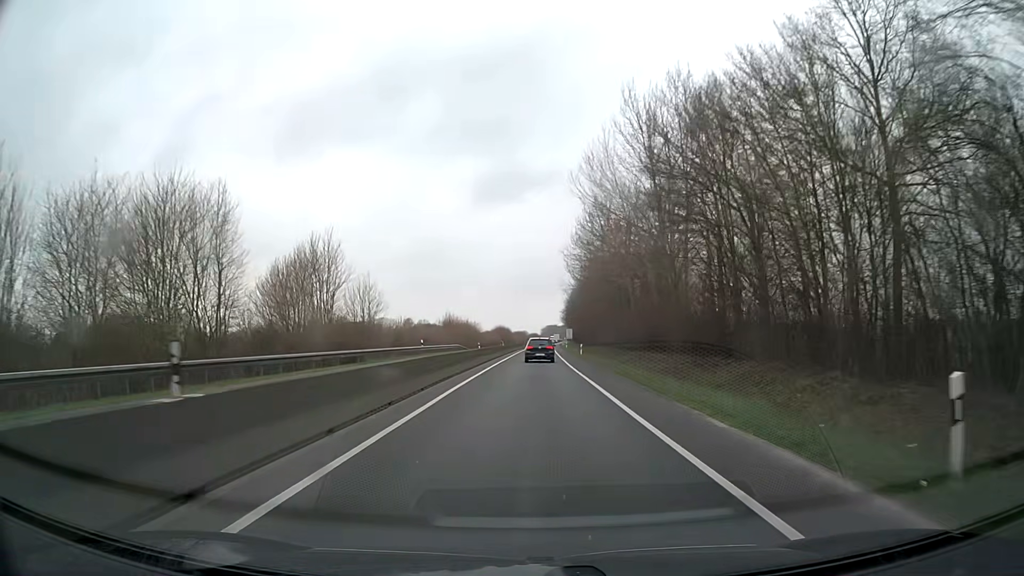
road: trunk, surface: asphalt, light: Day
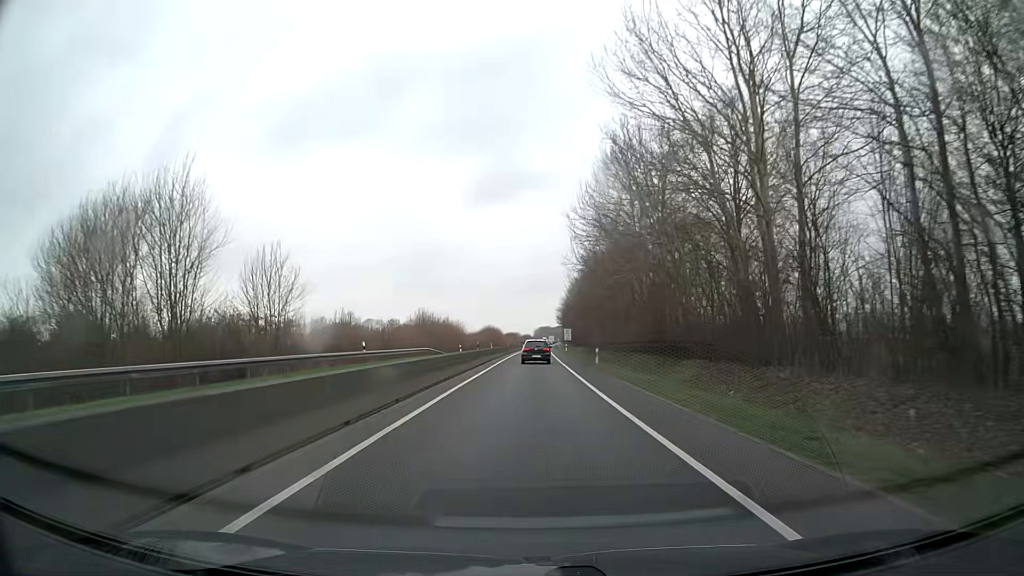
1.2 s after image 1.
(+0.1, +19.0) m; 0°
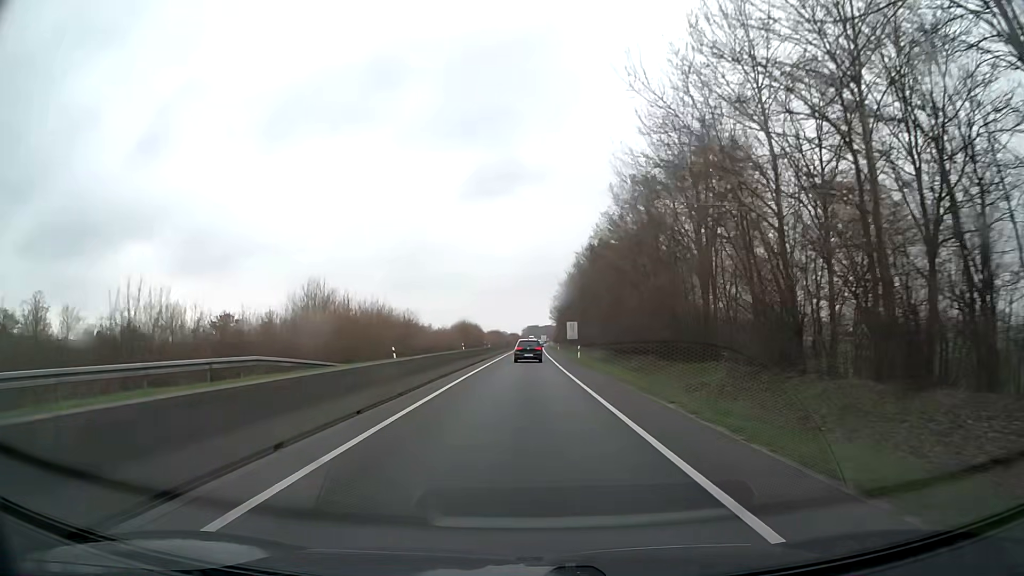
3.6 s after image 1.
(+0.5, +38.9) m; +1°
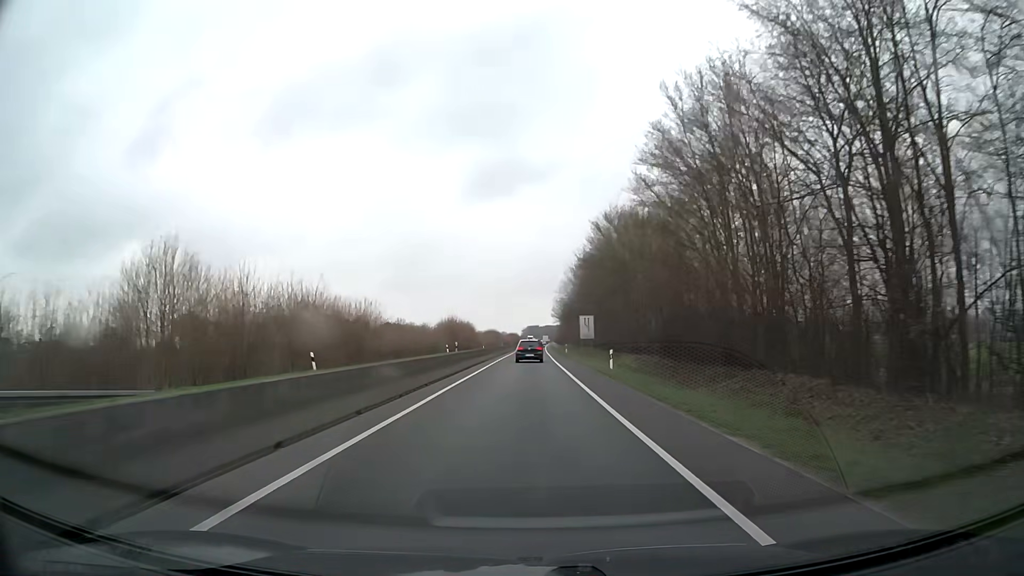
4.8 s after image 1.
(0.0, +20.1) m; 0°
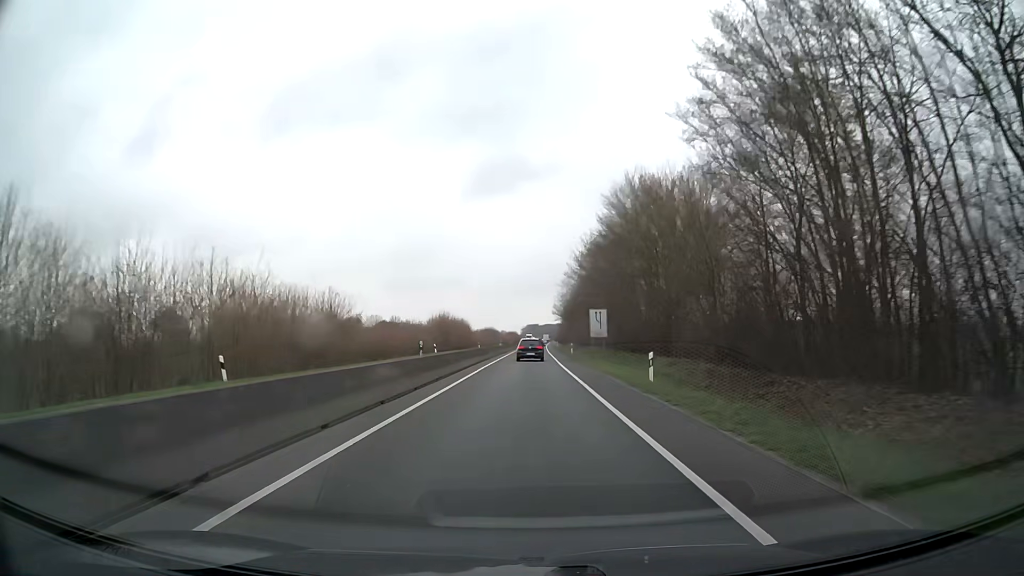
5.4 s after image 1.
(0.0, +10.2) m; 0°
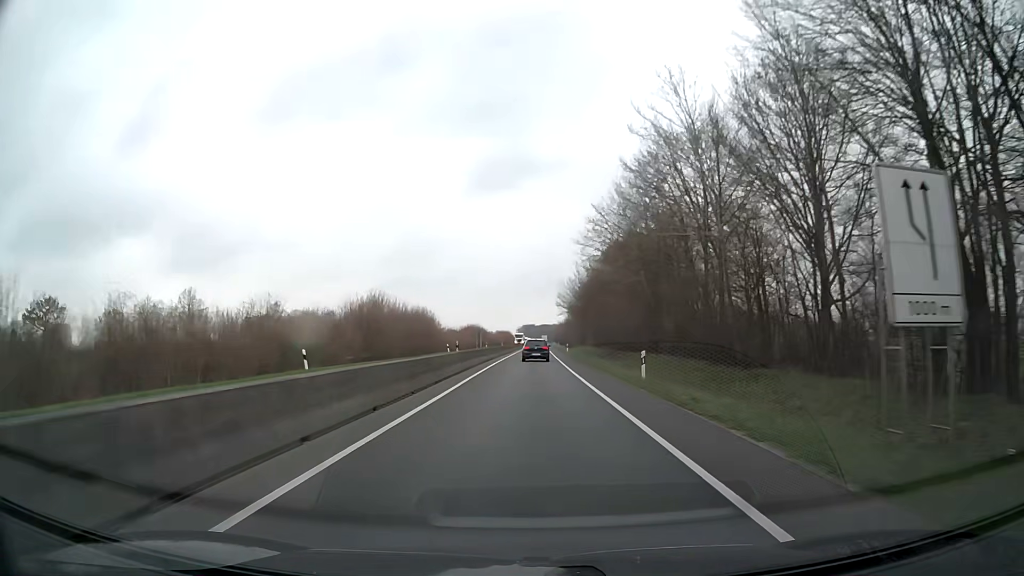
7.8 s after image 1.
(+0.1, +41.7) m; 0°
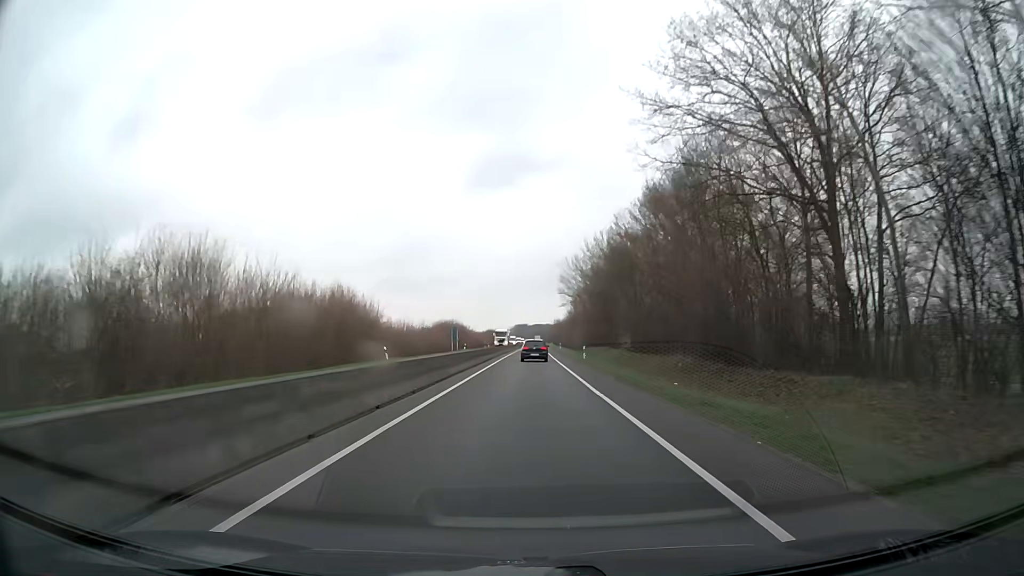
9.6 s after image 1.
(+0.2, +32.0) m; +1°
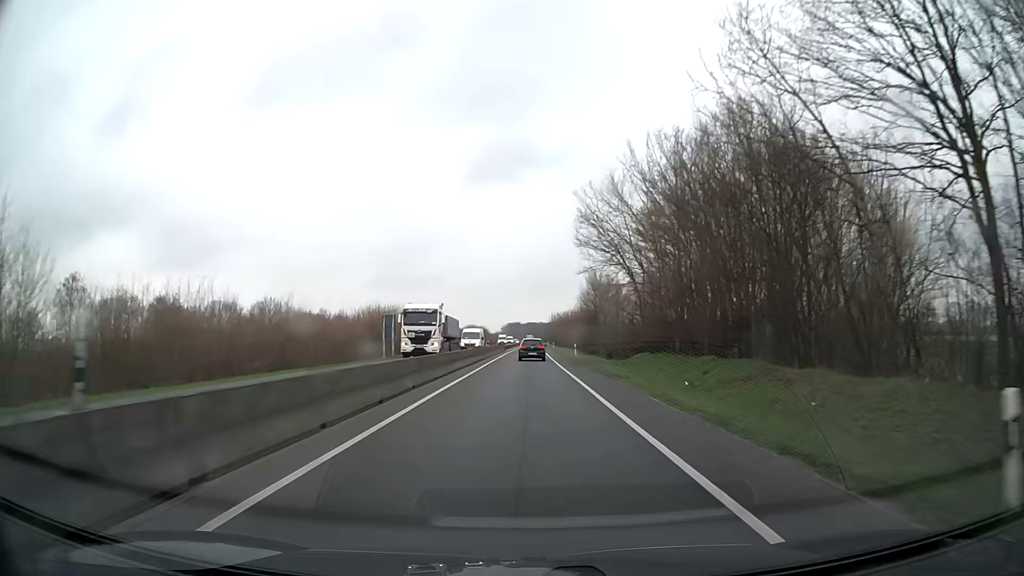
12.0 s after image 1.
(+0.3, +43.4) m; +1°
(0, +10) (0, +20) (0, +30) (0, +40) (0, +50) (0, +60) (0, +70) (0, +80) (0, +90) (0, +100) m
